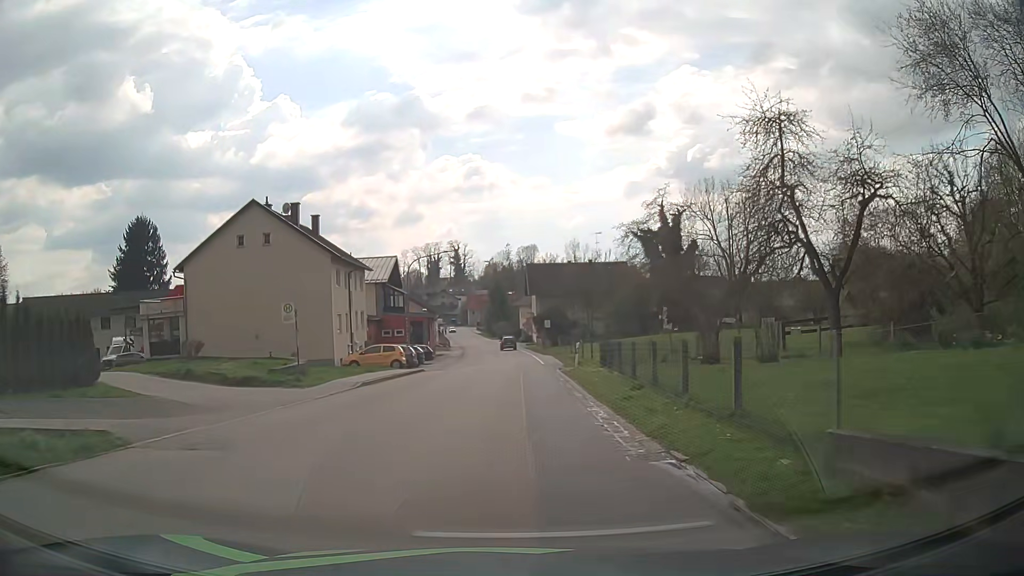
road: secondary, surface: asphalt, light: Day
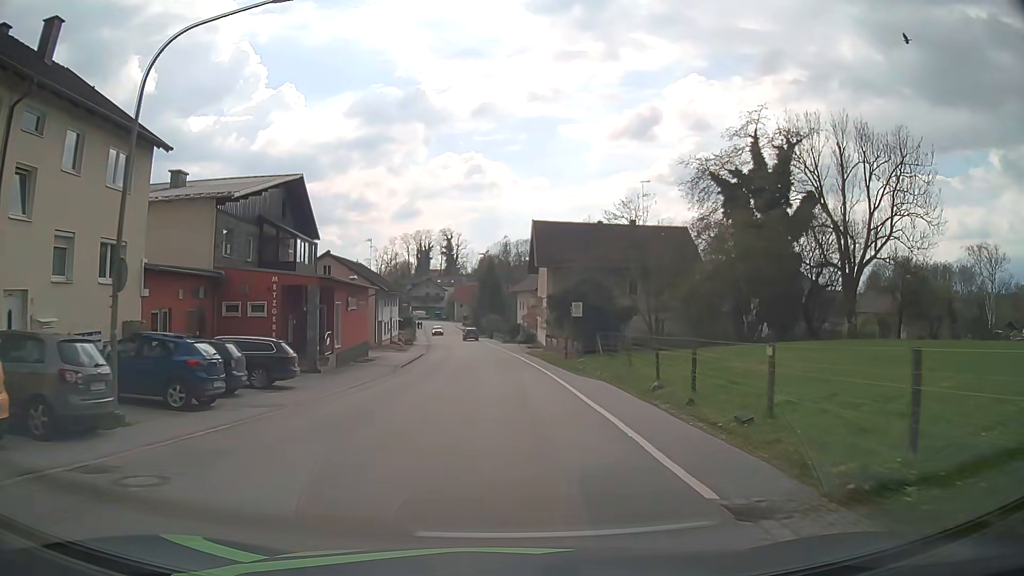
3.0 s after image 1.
(+0.3, +33.8) m; 0°
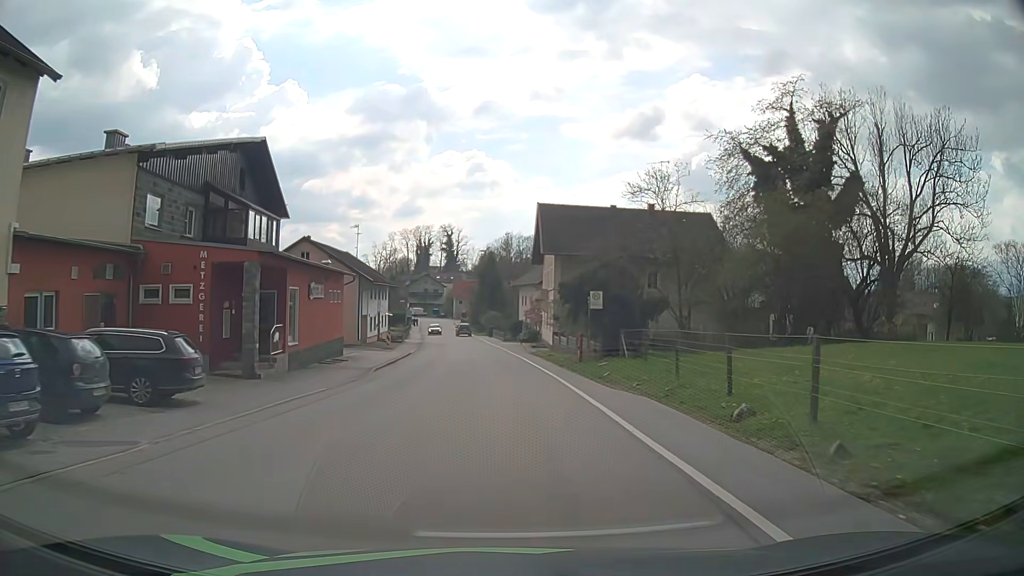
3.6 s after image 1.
(0.0, +7.0) m; 0°
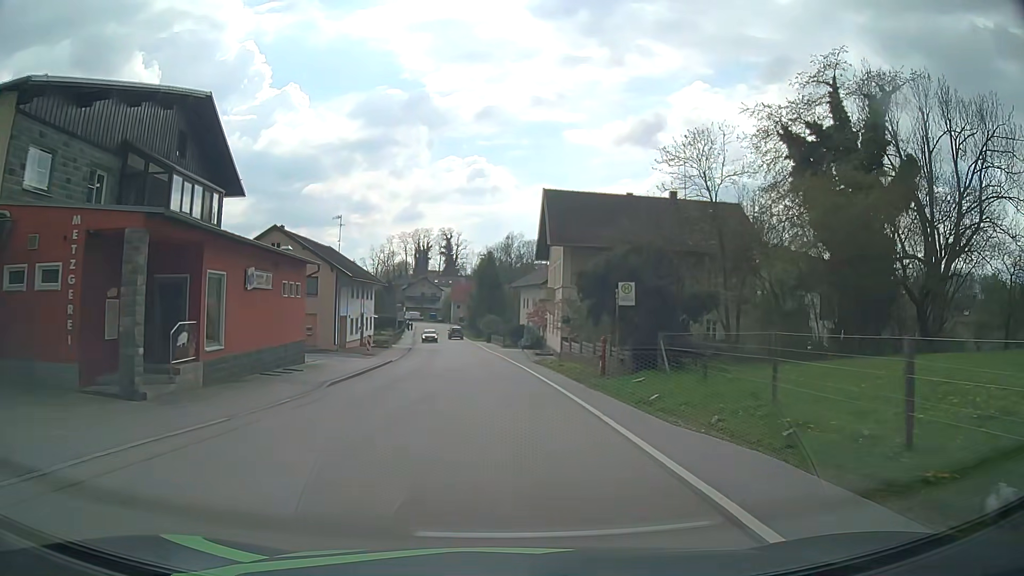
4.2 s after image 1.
(0.0, +7.1) m; 0°
